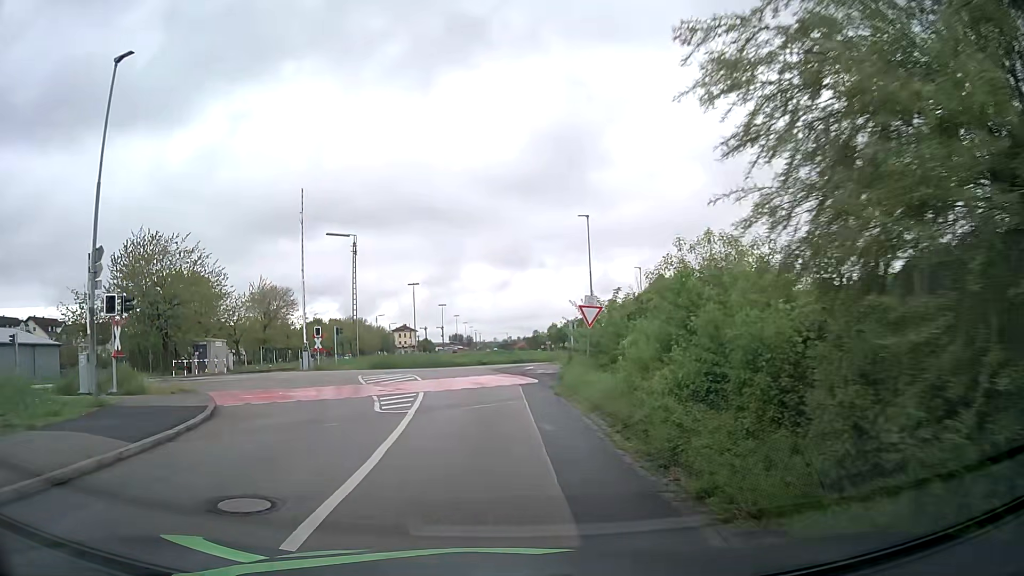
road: residential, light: Day
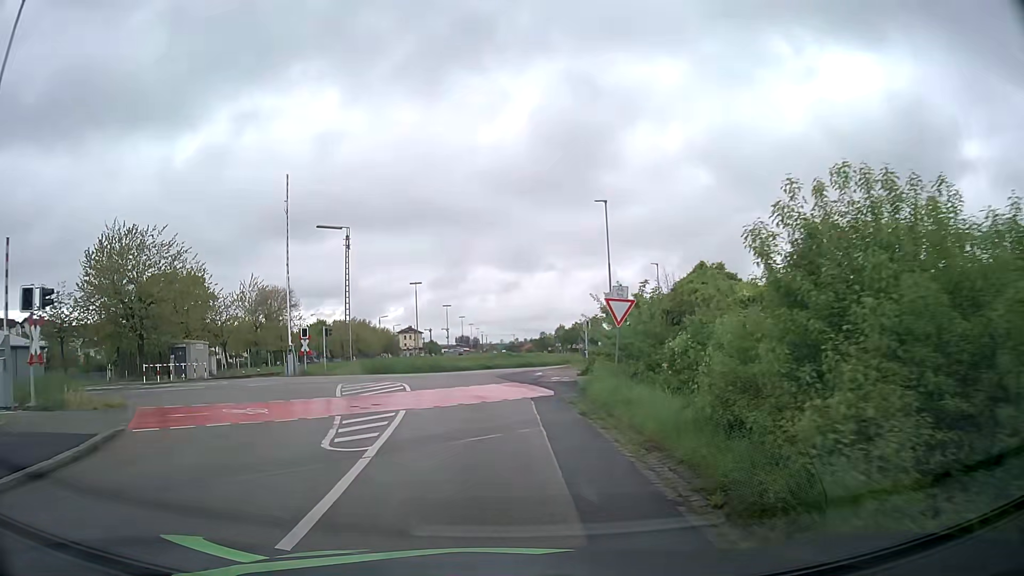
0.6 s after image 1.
(-0.1, +4.5) m; -1°
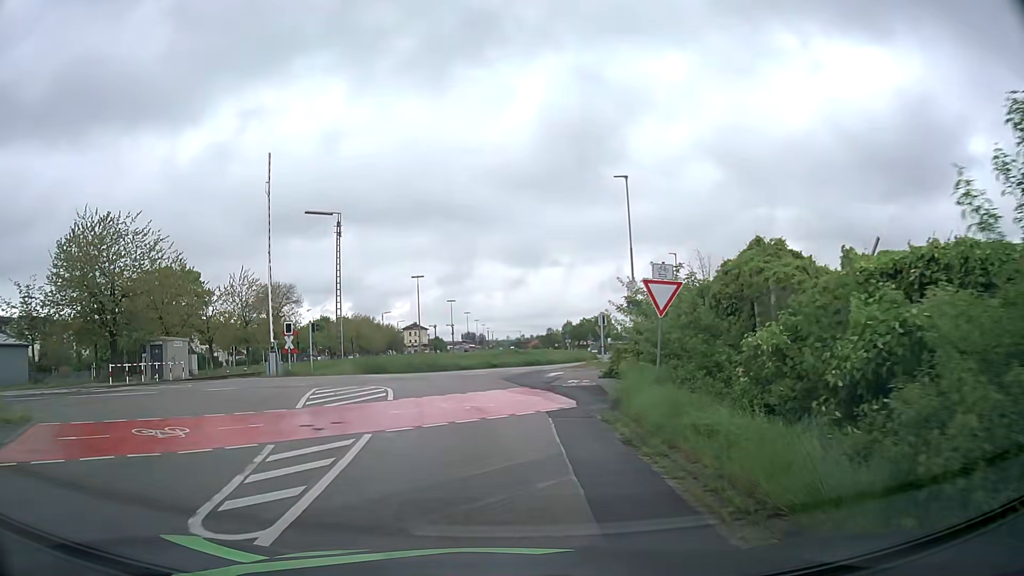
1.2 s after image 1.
(0.0, +4.2) m; -1°
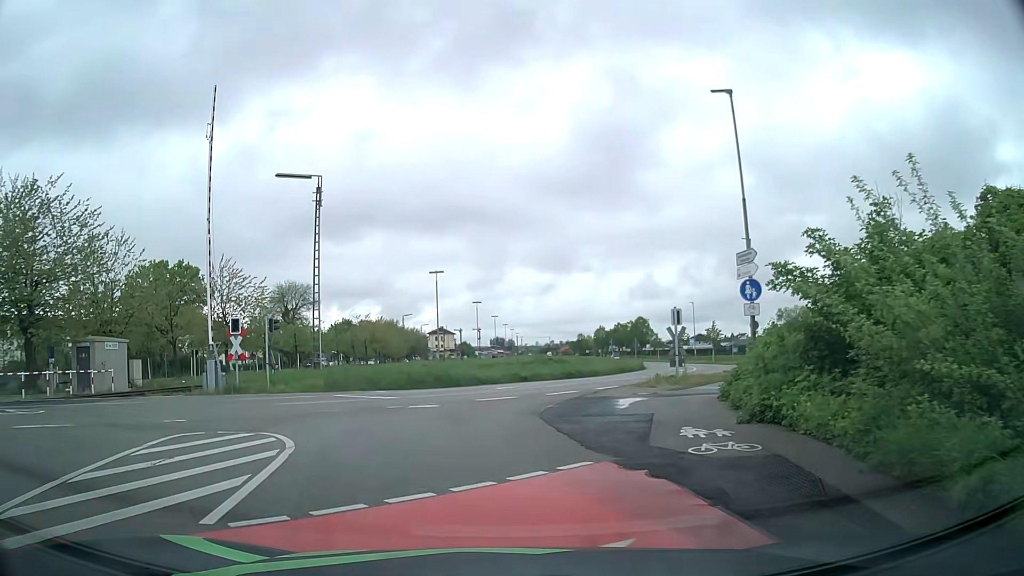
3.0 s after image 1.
(-0.2, +10.9) m; -2°
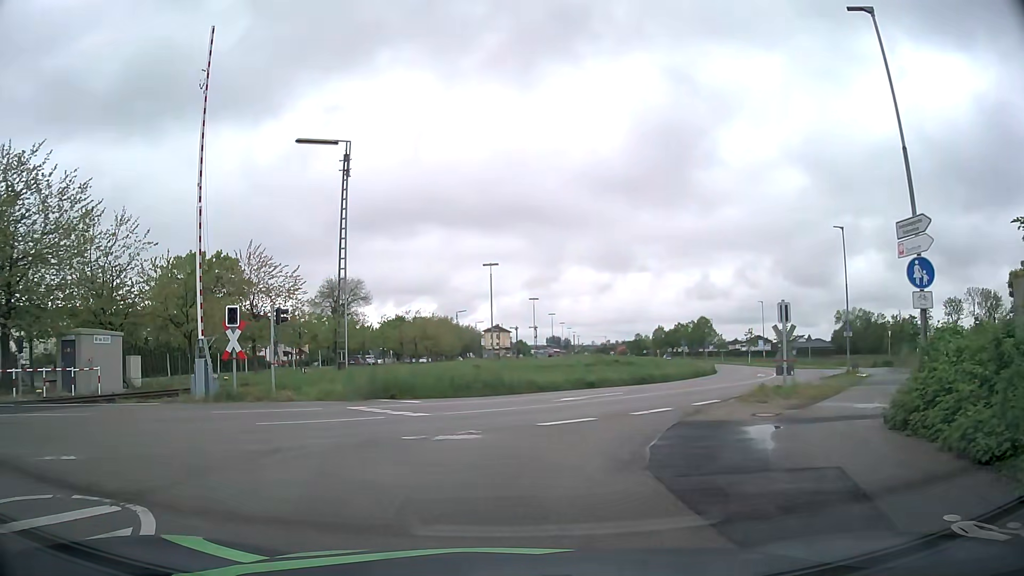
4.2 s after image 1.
(-0.2, +5.4) m; -6°
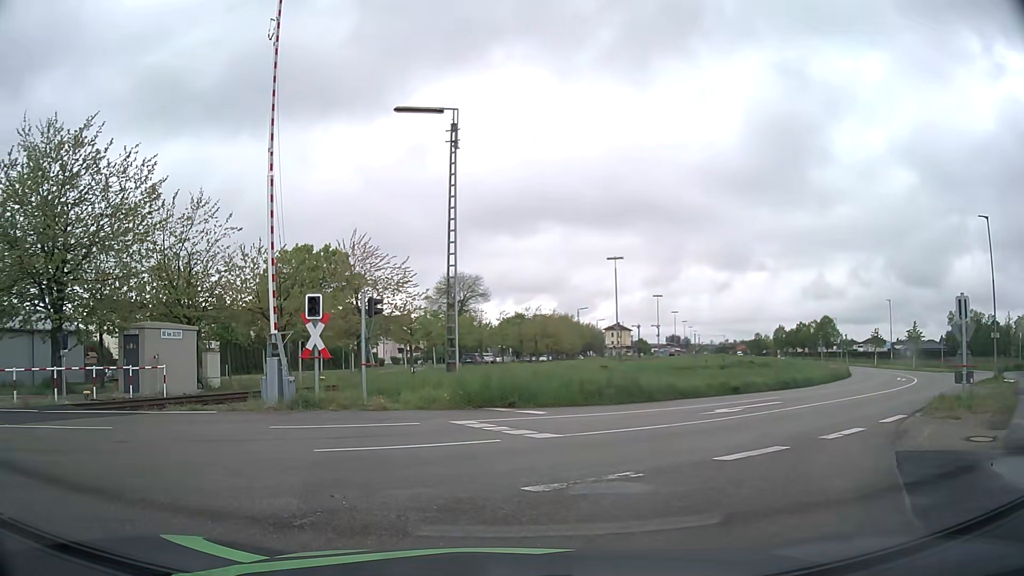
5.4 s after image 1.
(-0.2, +3.7) m; -10°
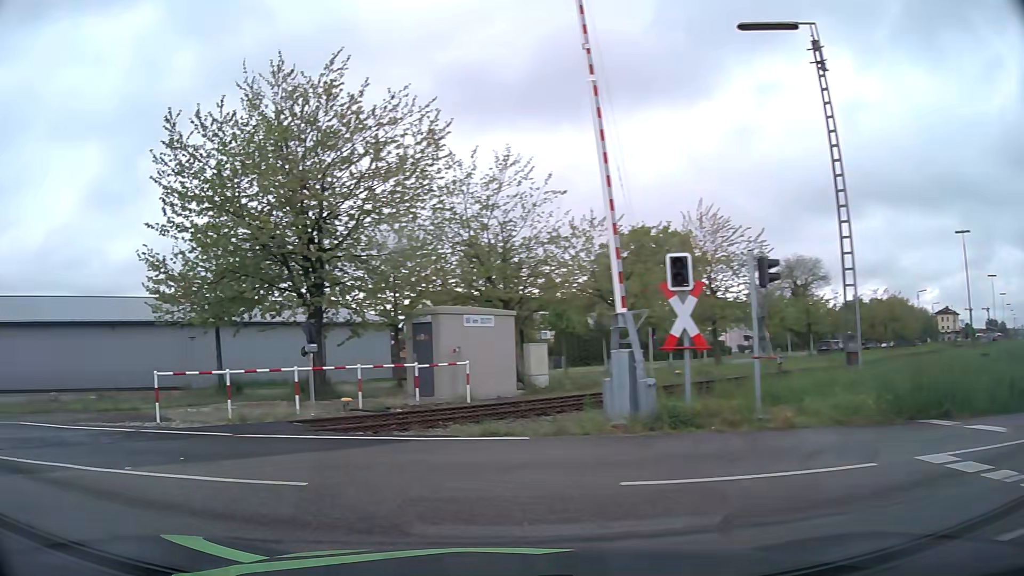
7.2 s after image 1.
(-1.1, +6.1) m; -25°
